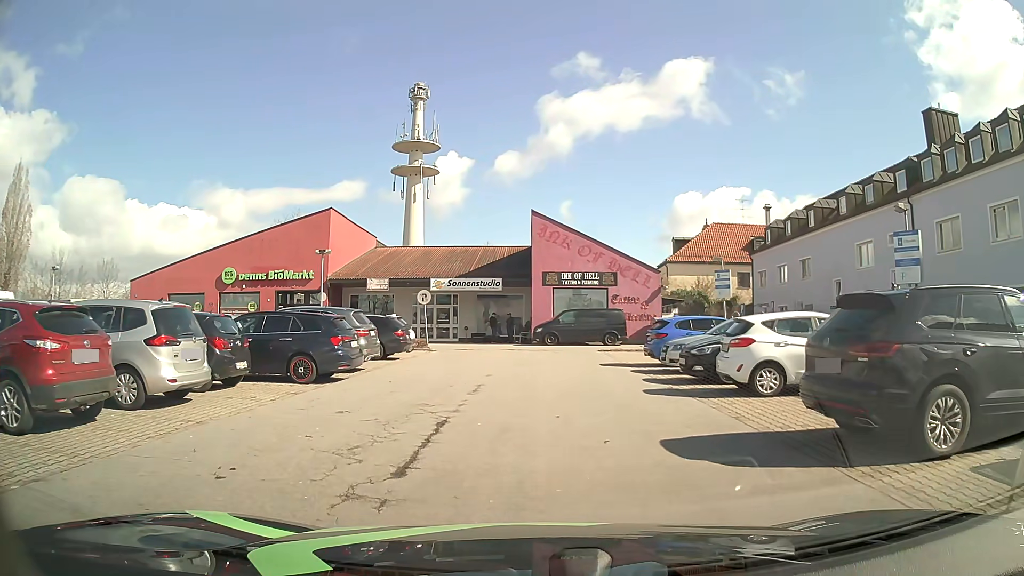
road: service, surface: asphalt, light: Day
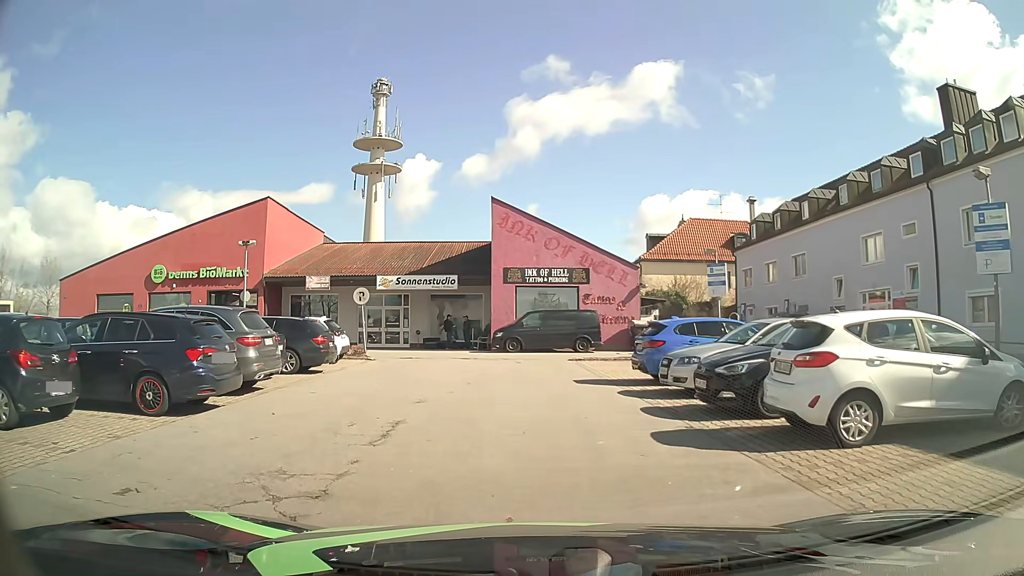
(+0.2, +4.7) m; +3°
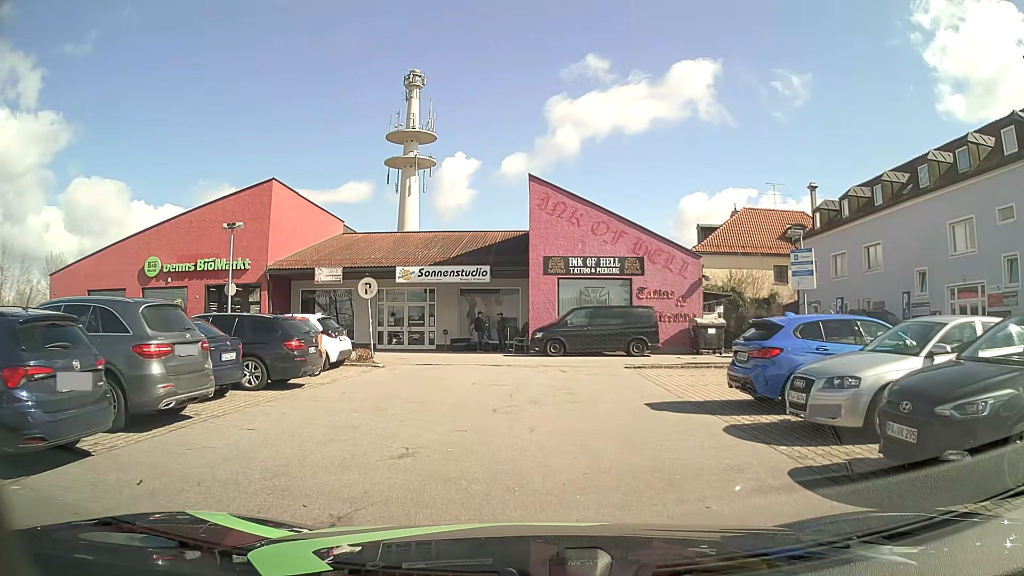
(-0.1, +4.7) m; -2°
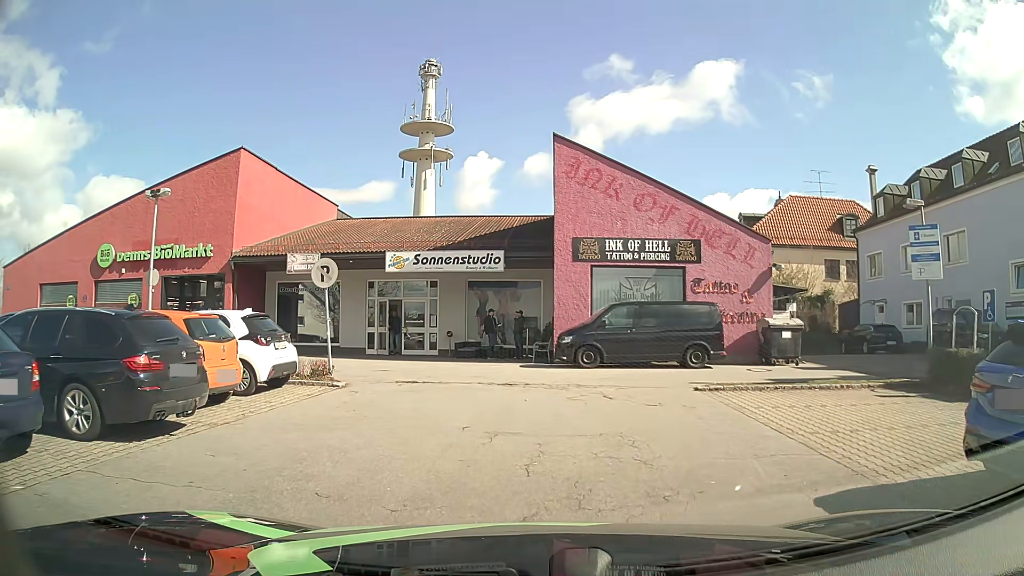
(-0.2, +6.0) m; -2°
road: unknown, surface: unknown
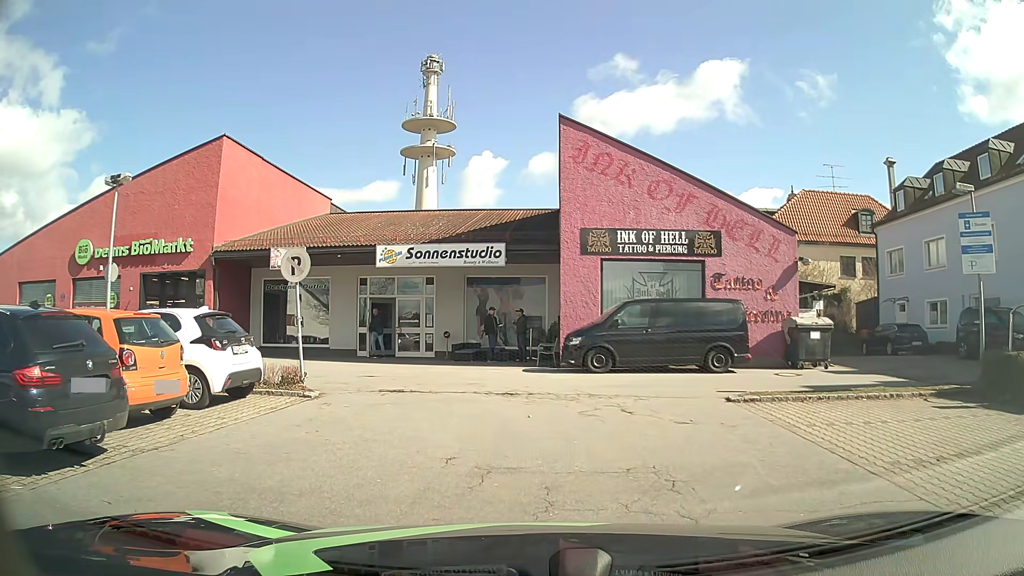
(0.0, +1.8) m; 0°
